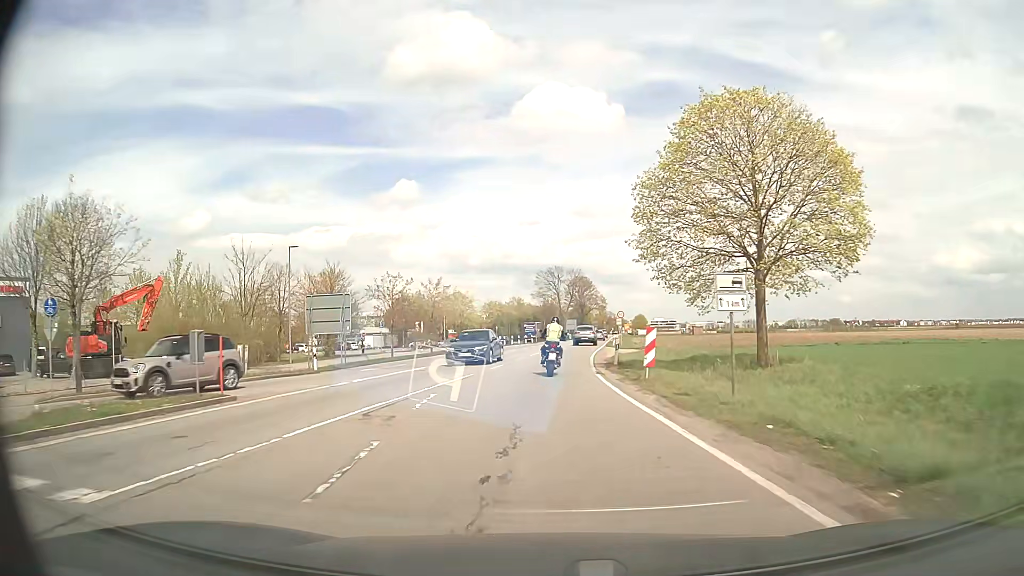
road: secondary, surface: asphalt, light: Day
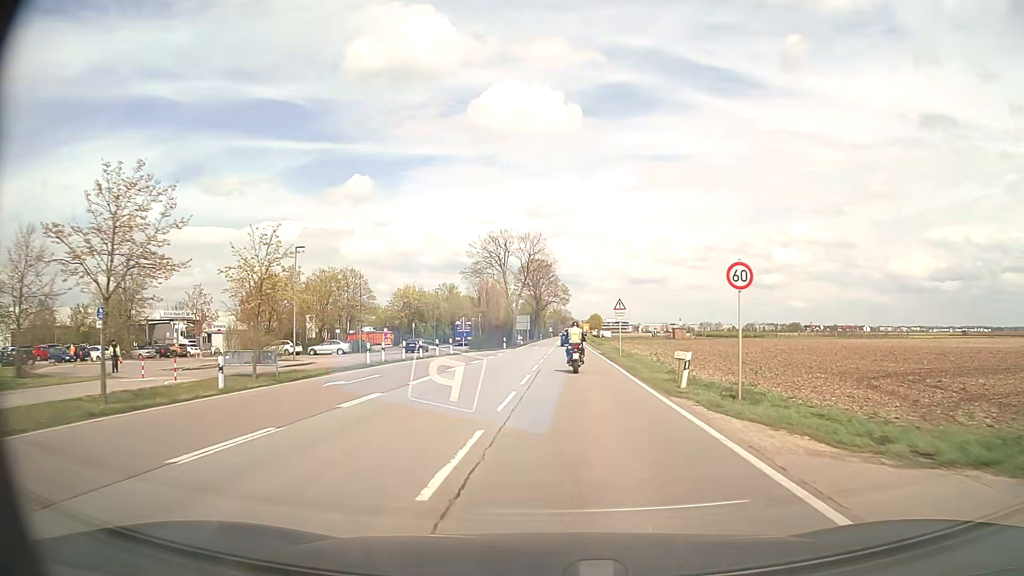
(+0.5, +40.8) m; +4°
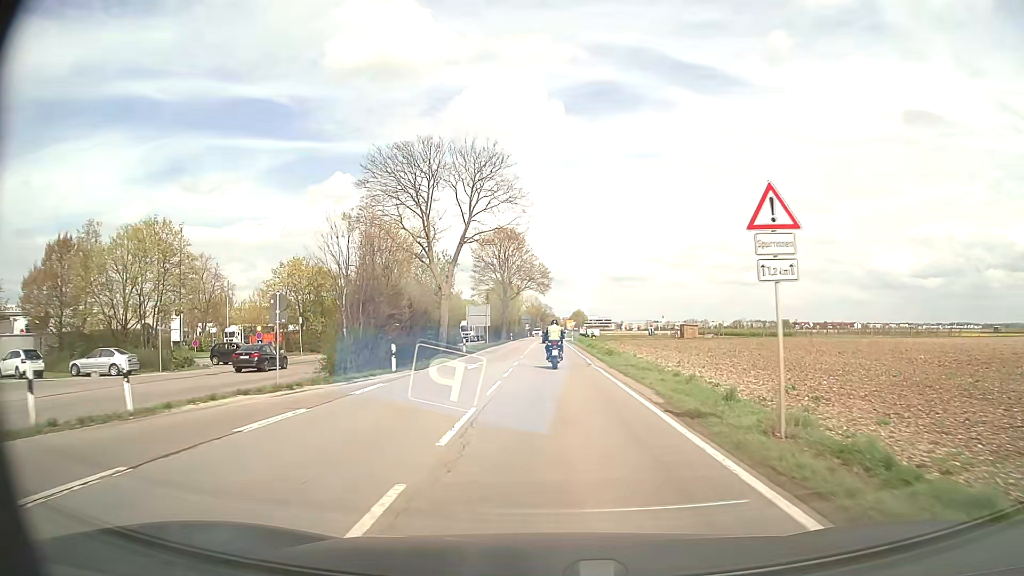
(+1.0, +33.6) m; +2°
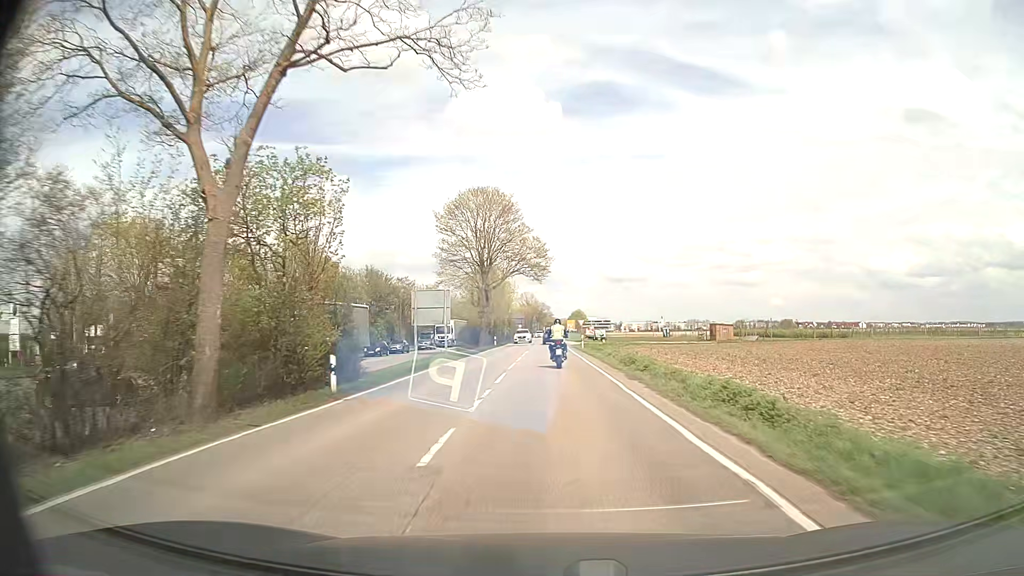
(-0.1, +25.7) m; 0°
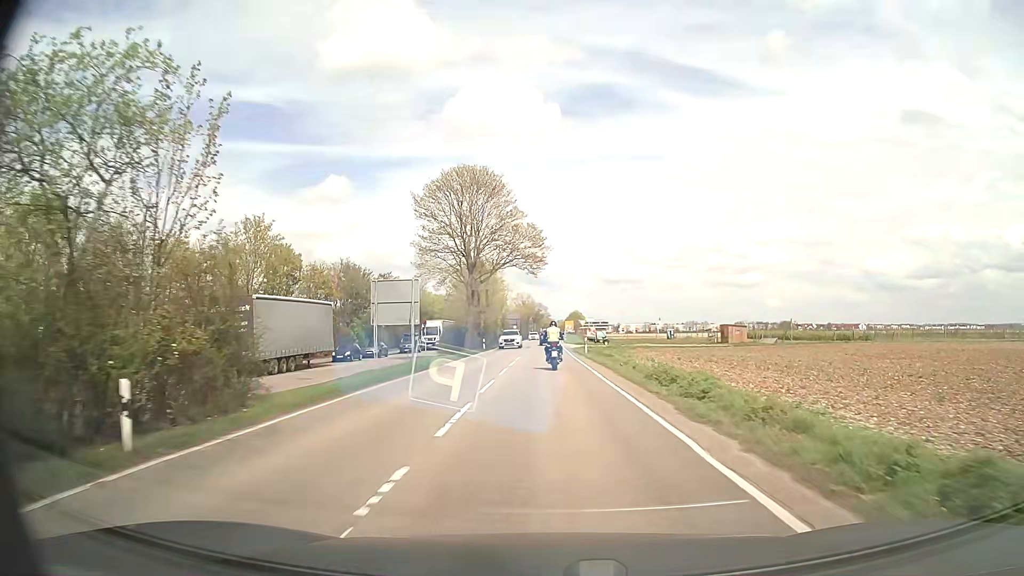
(0.0, +8.6) m; 0°
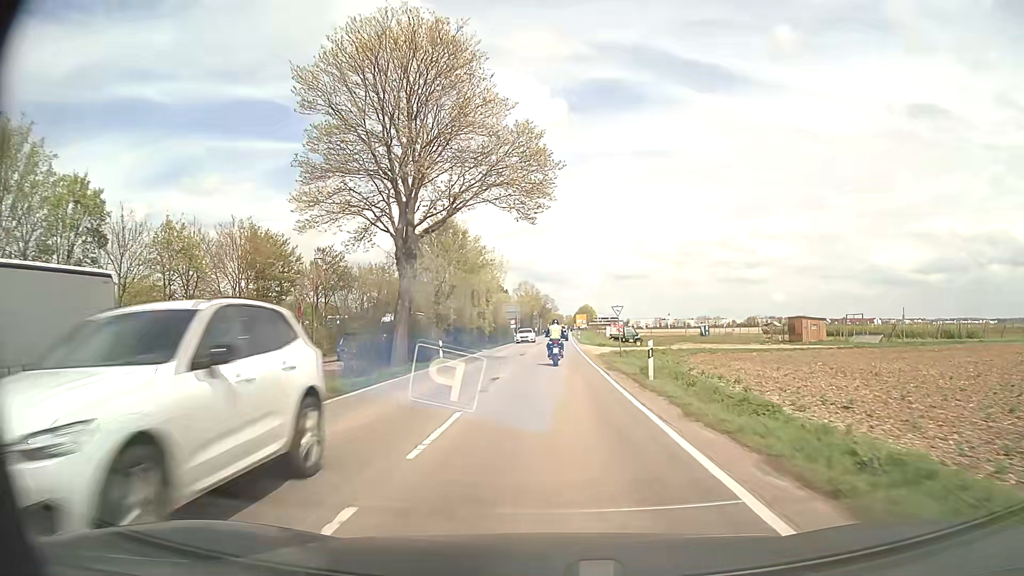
(-0.1, +25.6) m; -1°
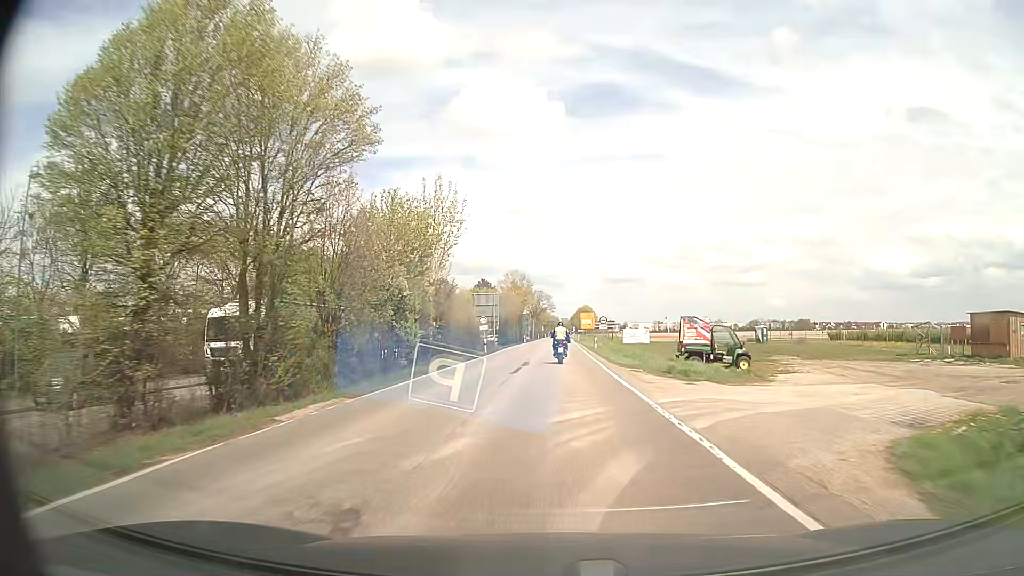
(-0.1, +34.5) m; 0°
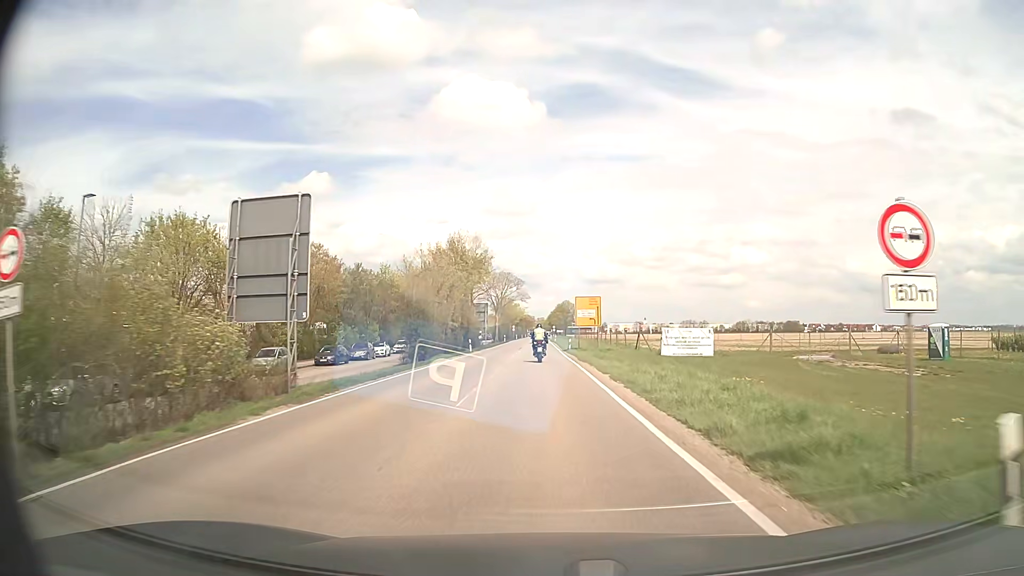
(+0.8, +45.4) m; +2°
(0, +10) (0, +20) (0, +30) (-1, +40) (-1, +50) (-1, +60) (-1, +70) (-1, +80) (-1, +90) (-2, +100) m
